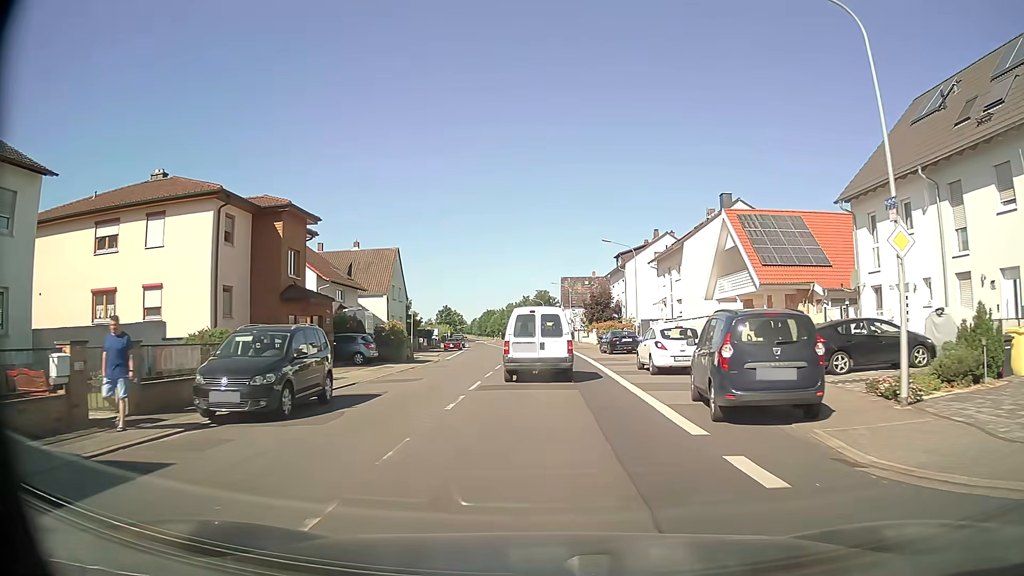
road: tertiary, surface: asphalt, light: Day
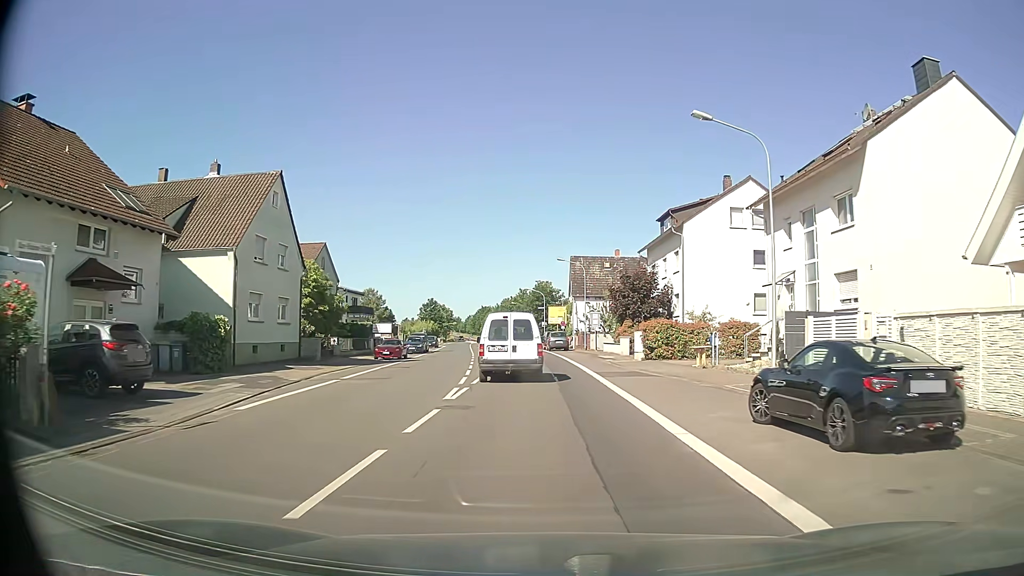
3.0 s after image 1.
(-0.2, +29.1) m; 0°
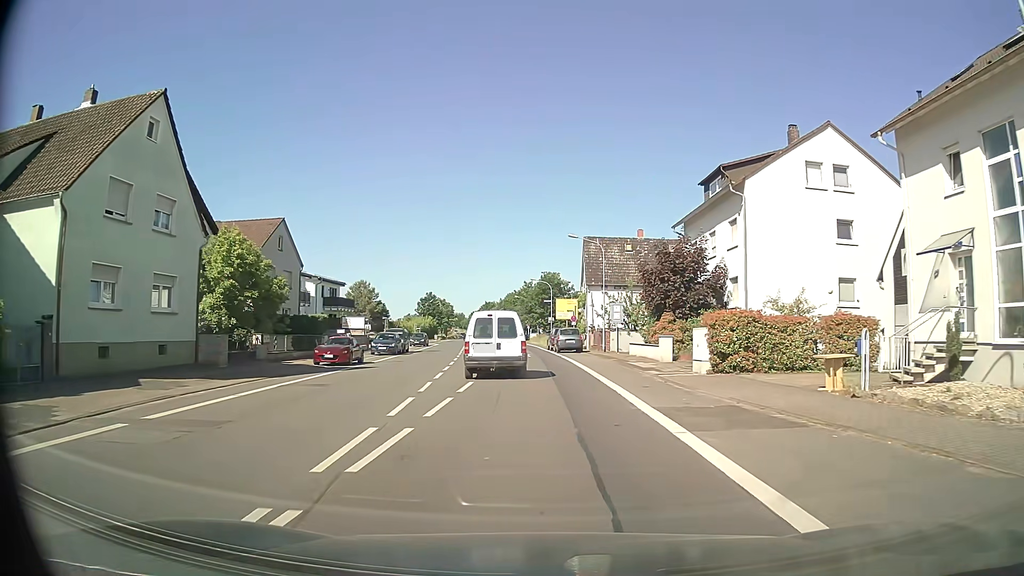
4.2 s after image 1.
(-0.1, +12.3) m; -1°
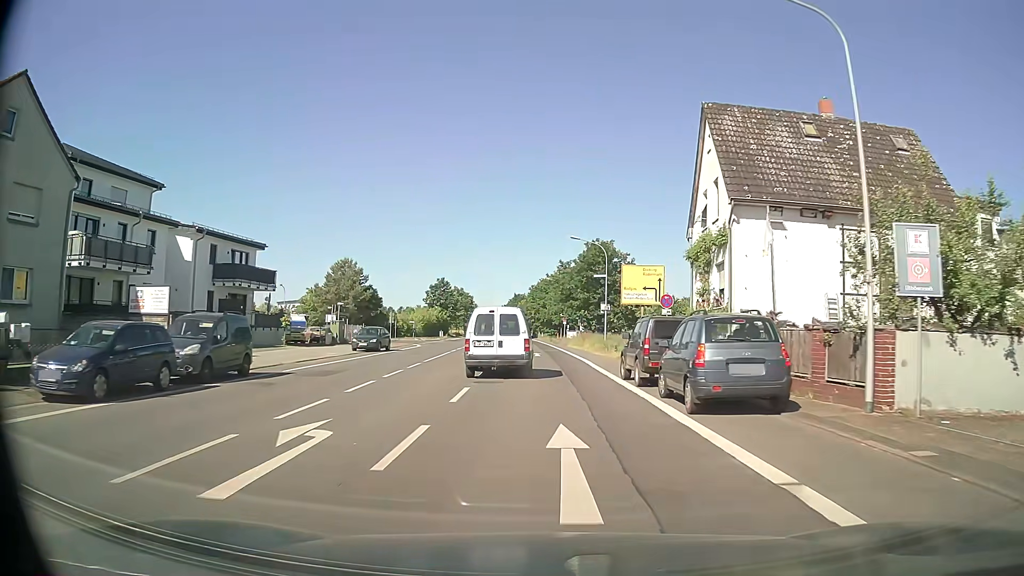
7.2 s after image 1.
(-0.9, +33.8) m; -3°
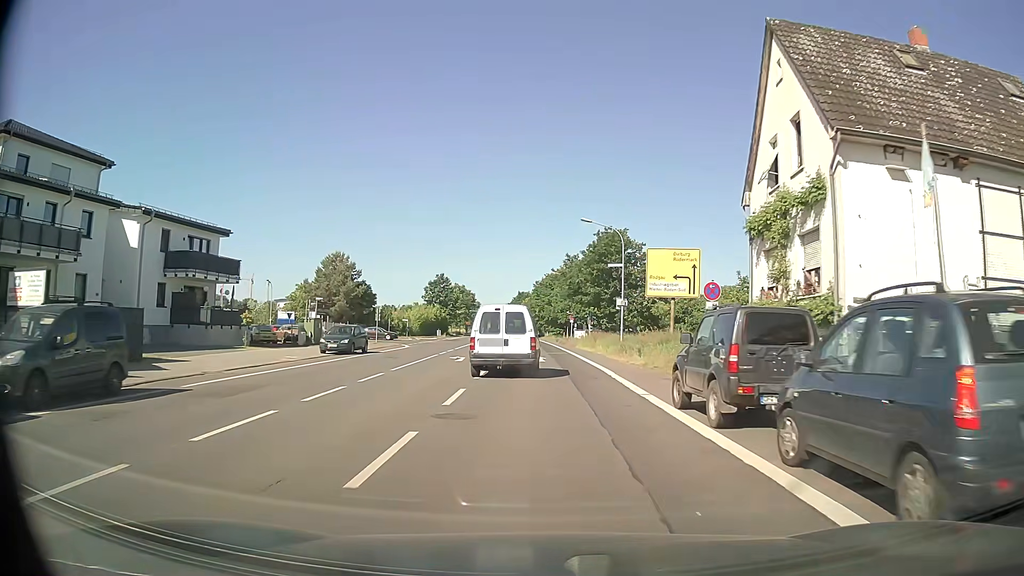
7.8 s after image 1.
(0.0, +7.0) m; 0°
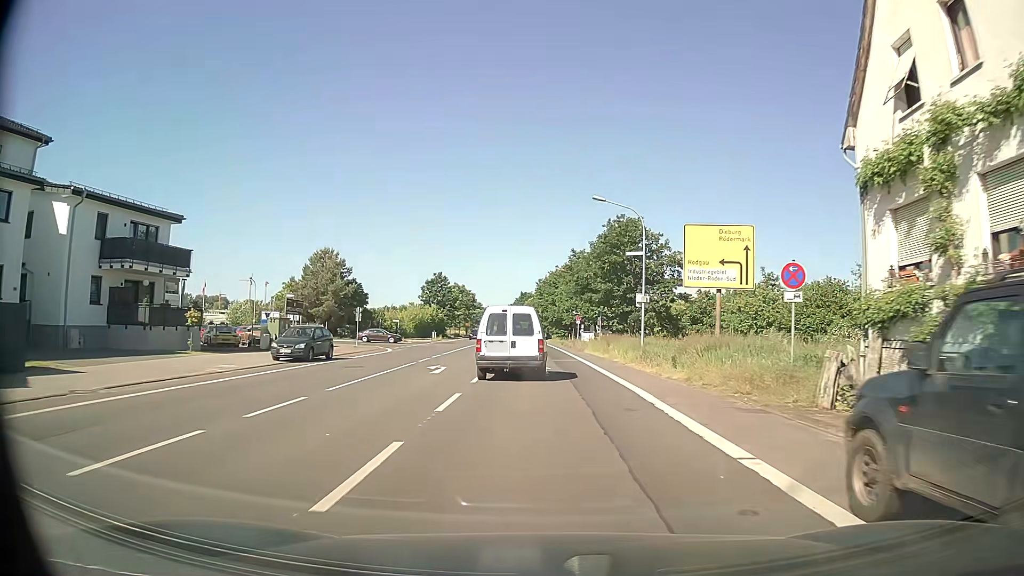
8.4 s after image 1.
(0.0, +6.9) m; 0°
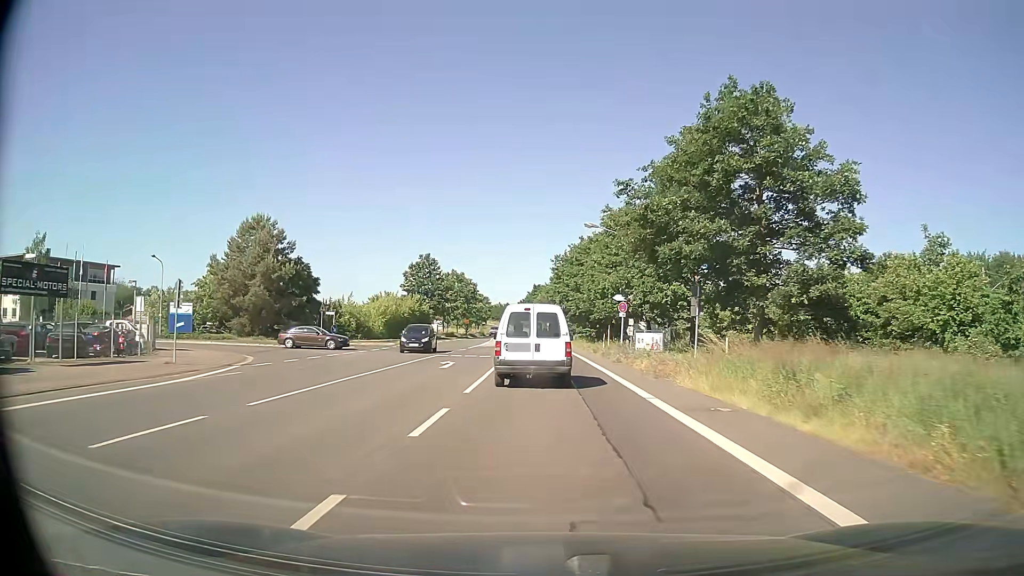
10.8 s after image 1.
(-0.3, +27.3) m; -1°
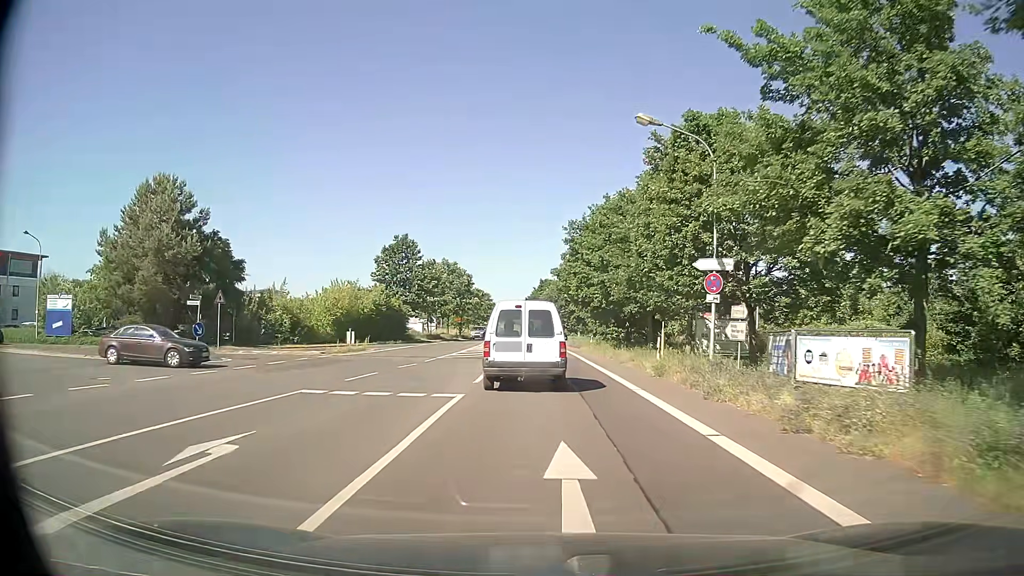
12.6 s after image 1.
(-0.1, +20.2) m; 0°
(0, +10) (0, +20) (0, +30) (-1, +40) (-1, +50) (-1, +60) (-2, +70) (-2, +80) (-3, +90) (-4, +100) m
